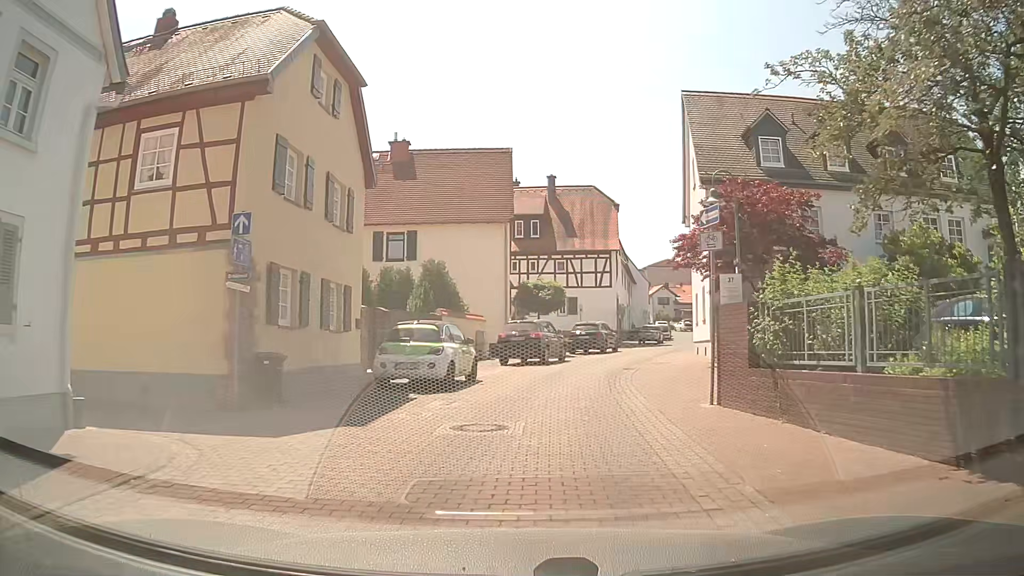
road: residential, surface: paving_stones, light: Day
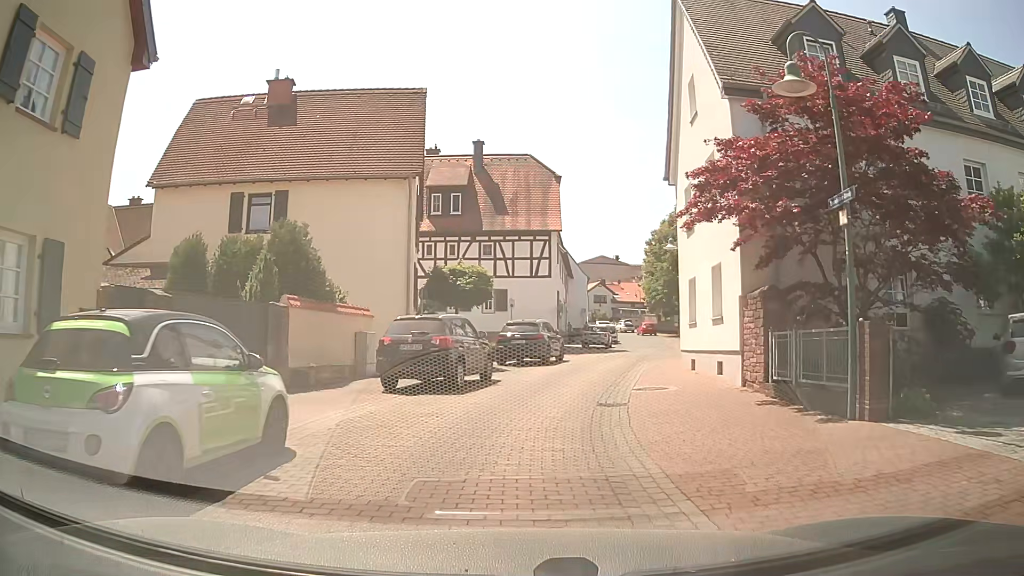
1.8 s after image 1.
(+0.5, +9.8) m; +7°
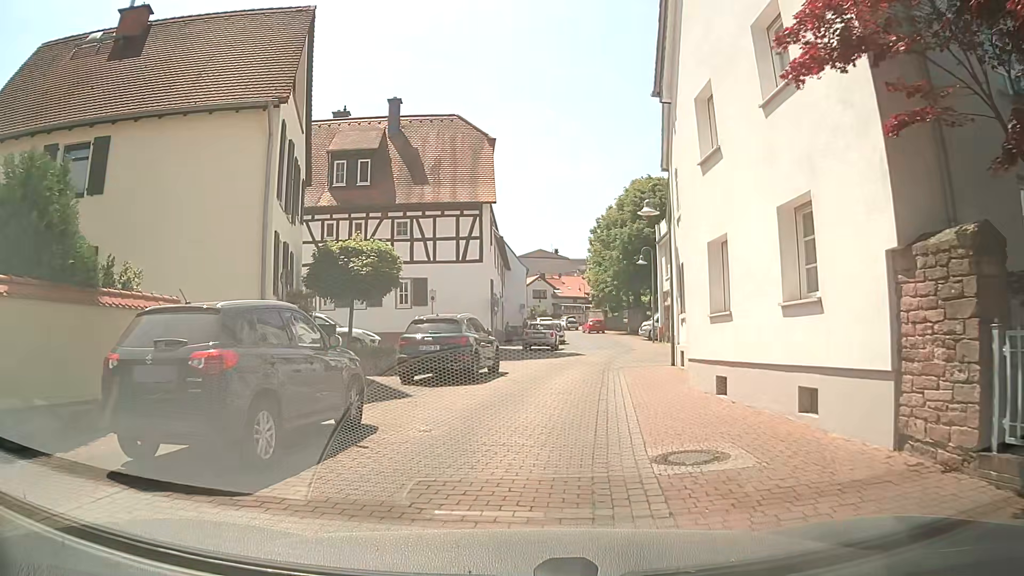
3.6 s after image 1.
(+0.3, +8.1) m; +5°
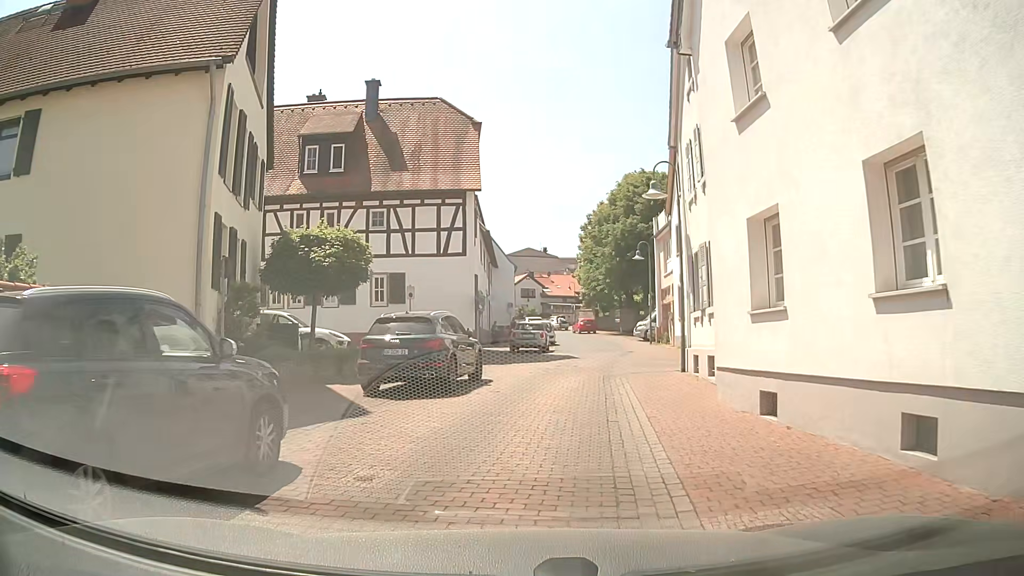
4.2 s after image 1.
(0.0, +2.8) m; 0°
